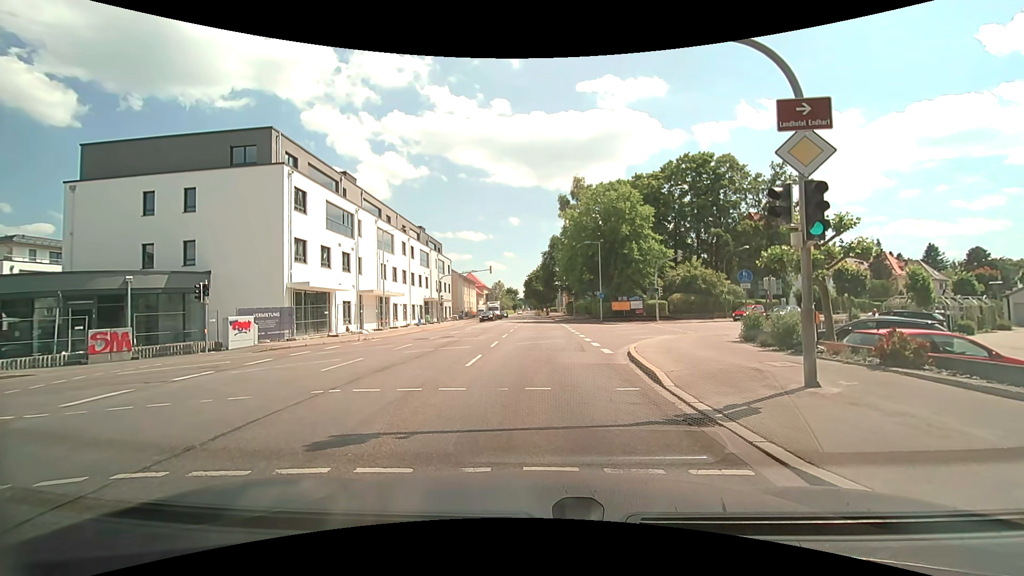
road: secondary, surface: asphalt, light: Day
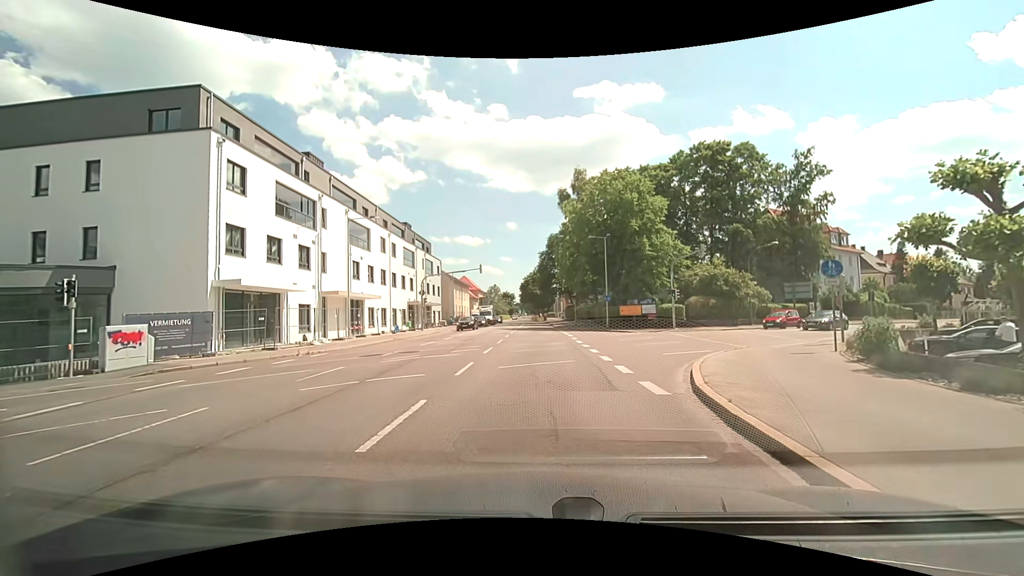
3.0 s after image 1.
(0.0, +7.5) m; 0°
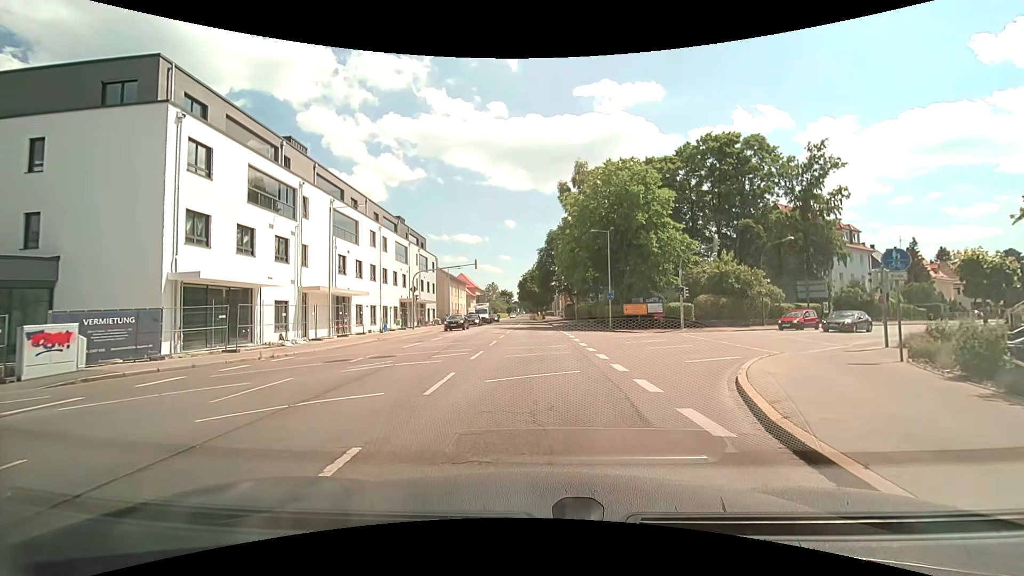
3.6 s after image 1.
(0.0, +3.0) m; 0°
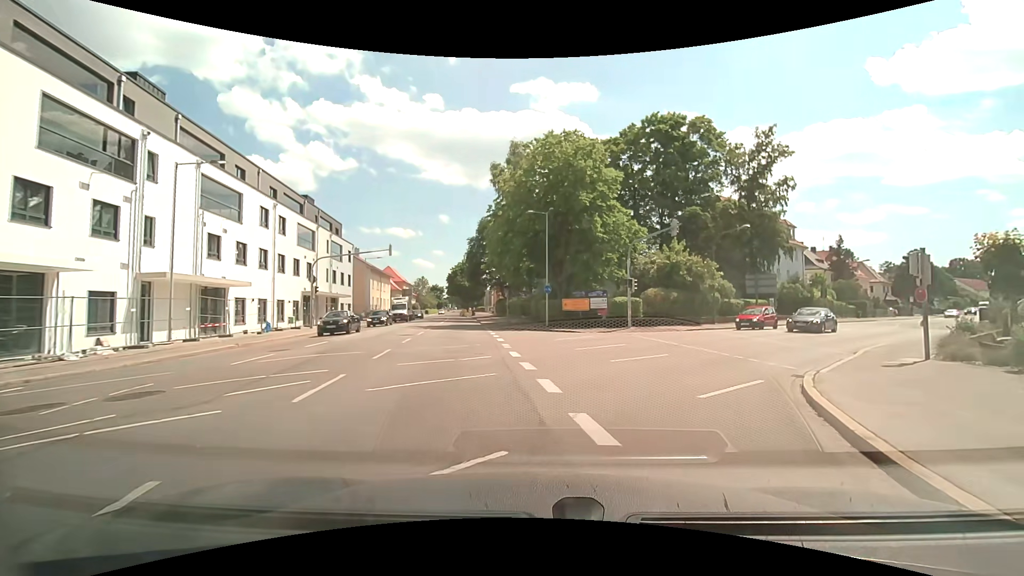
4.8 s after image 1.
(+0.4, +7.1) m; +8°
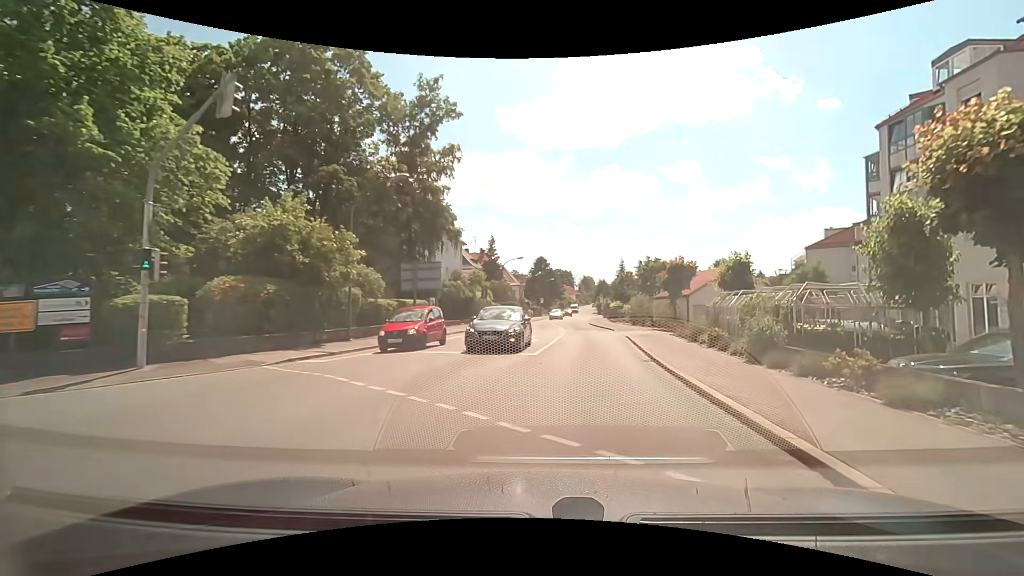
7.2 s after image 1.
(+5.8, +17.0) m; +37°
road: tertiary
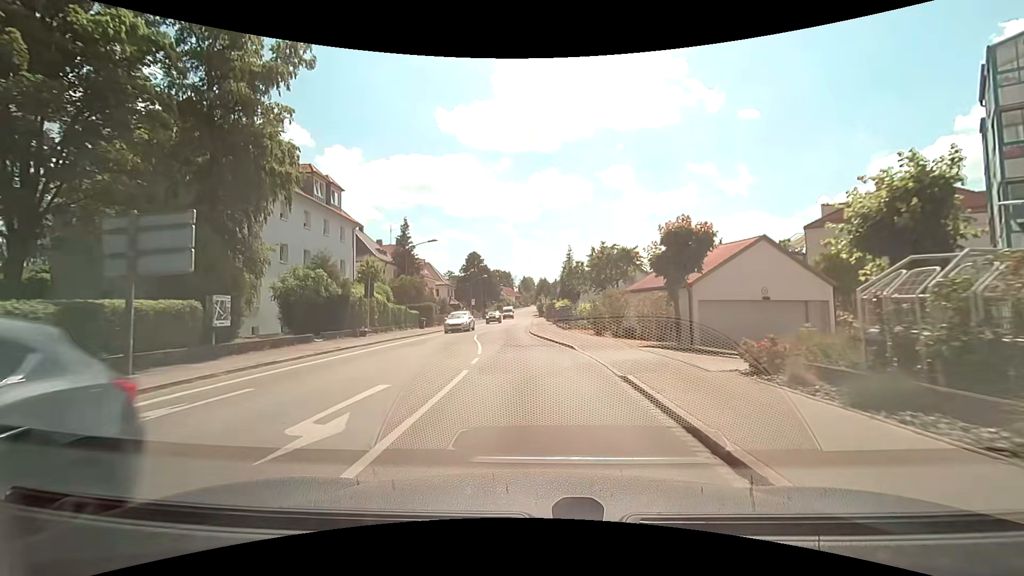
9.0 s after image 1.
(+1.5, +16.3) m; +7°
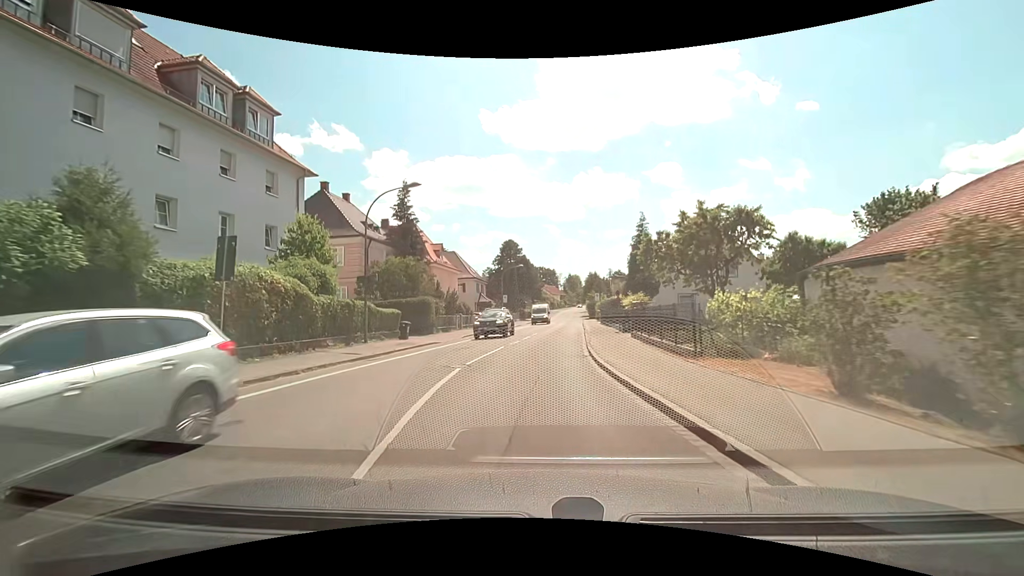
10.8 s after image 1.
(-0.6, +18.4) m; -5°
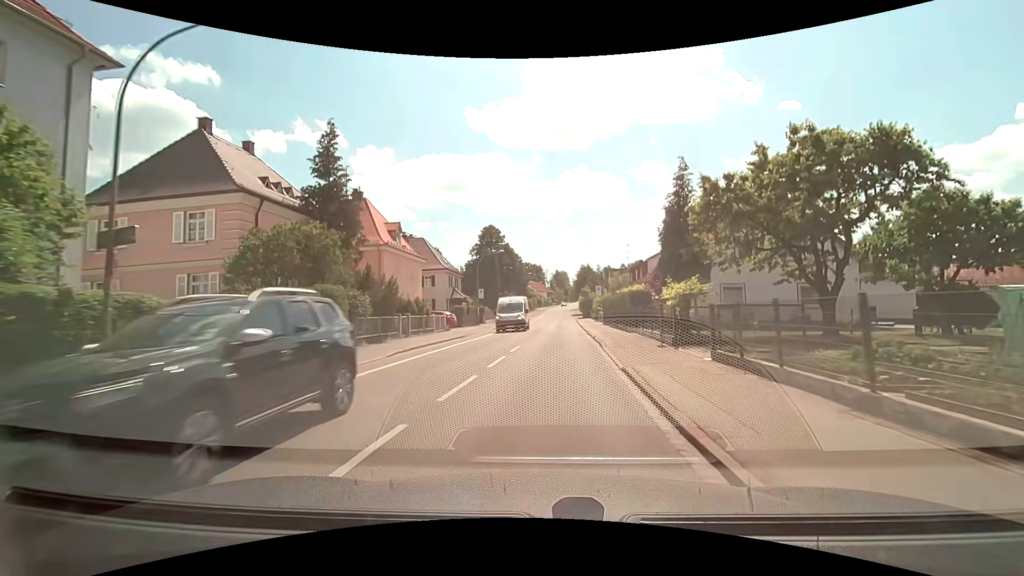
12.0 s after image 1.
(+0.1, +13.3) m; +2°
(0, +10) (+1, +20) (+1, +30) (+2, +40) (+2, +50) (+2, +60) (+3, +70) (+3, +80) (+4, +90) (+4, +100) m
